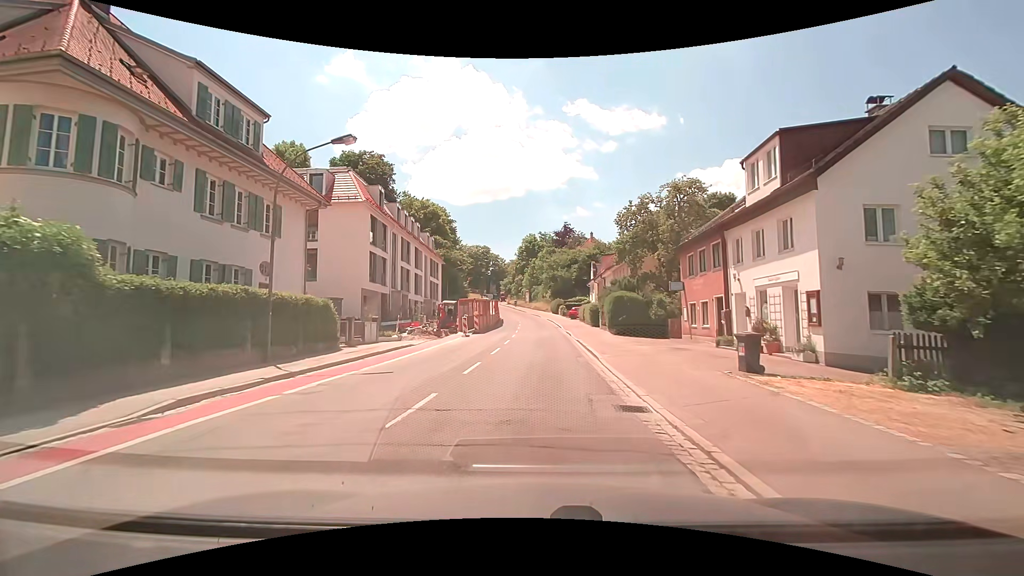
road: secondary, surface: asphalt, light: Day
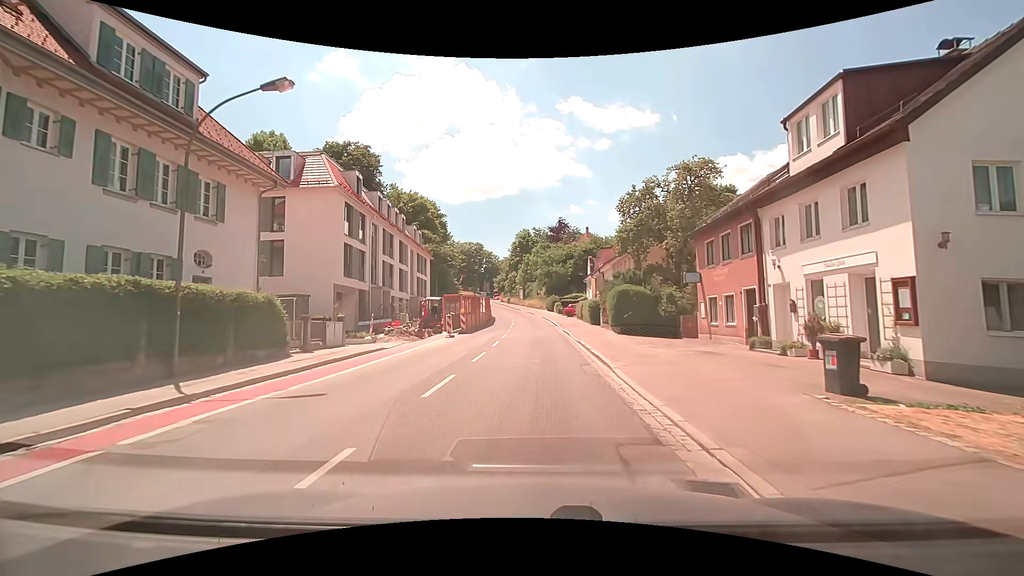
(+0.1, +3.8) m; +1°
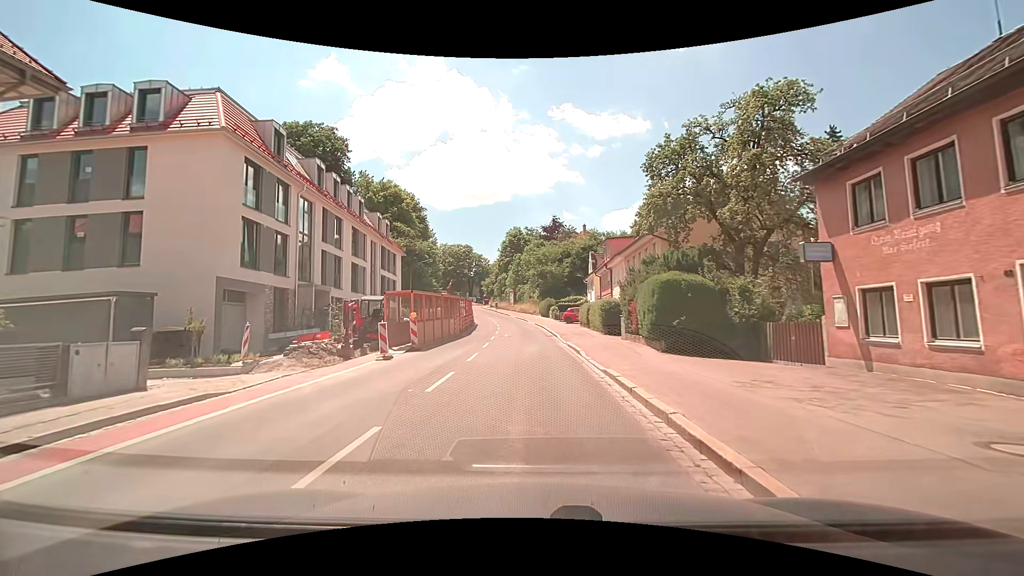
(+0.1, +11.0) m; +1°
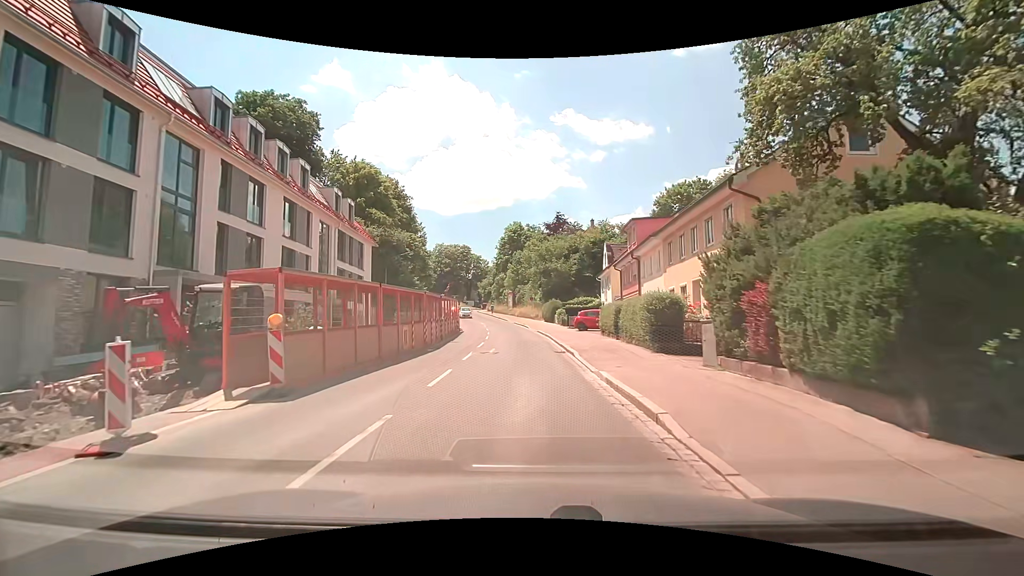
(0.0, +11.2) m; 0°
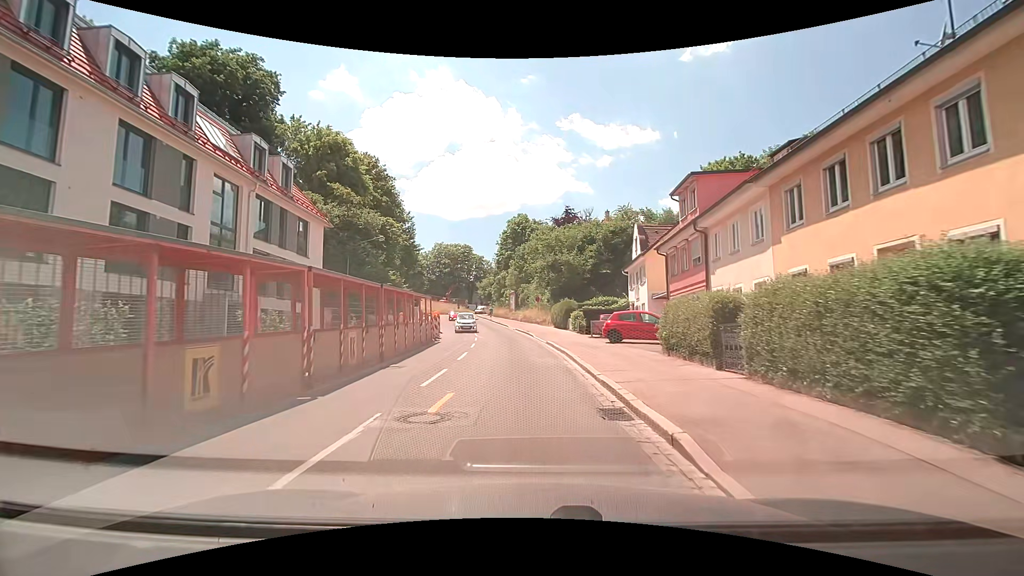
(-0.2, +12.0) m; -1°
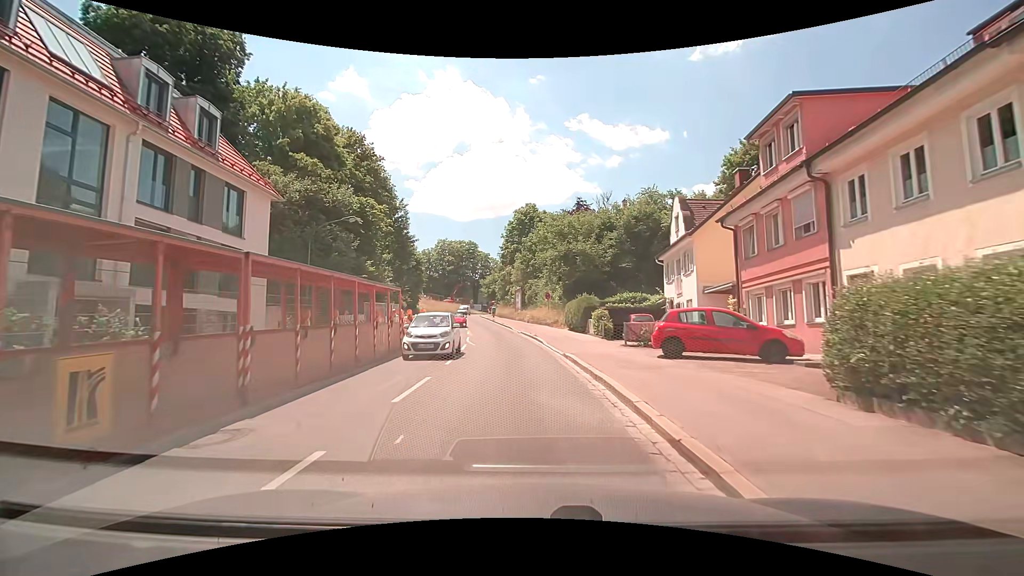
(-0.1, +8.3) m; -2°
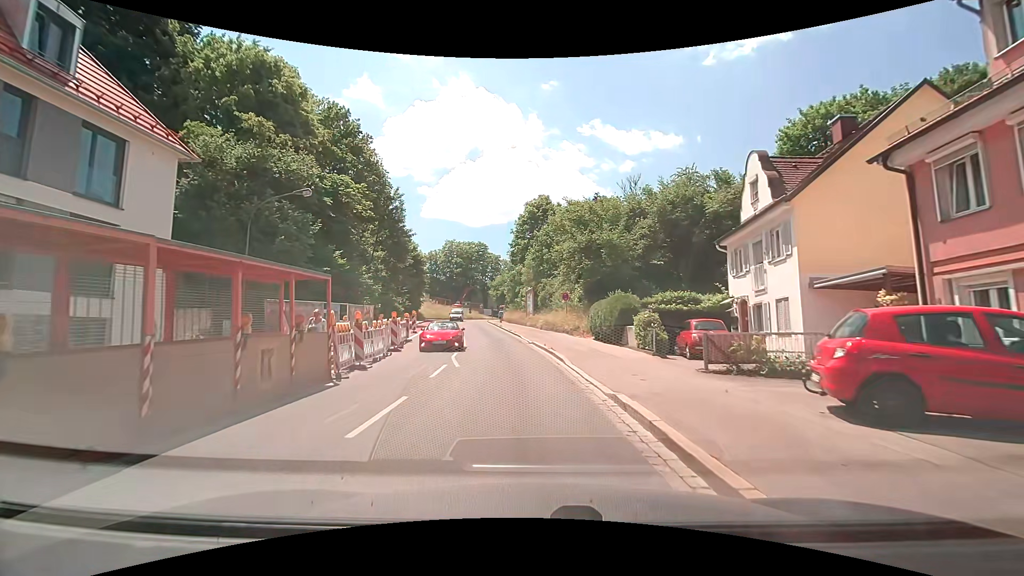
(+0.1, +8.2) m; 0°
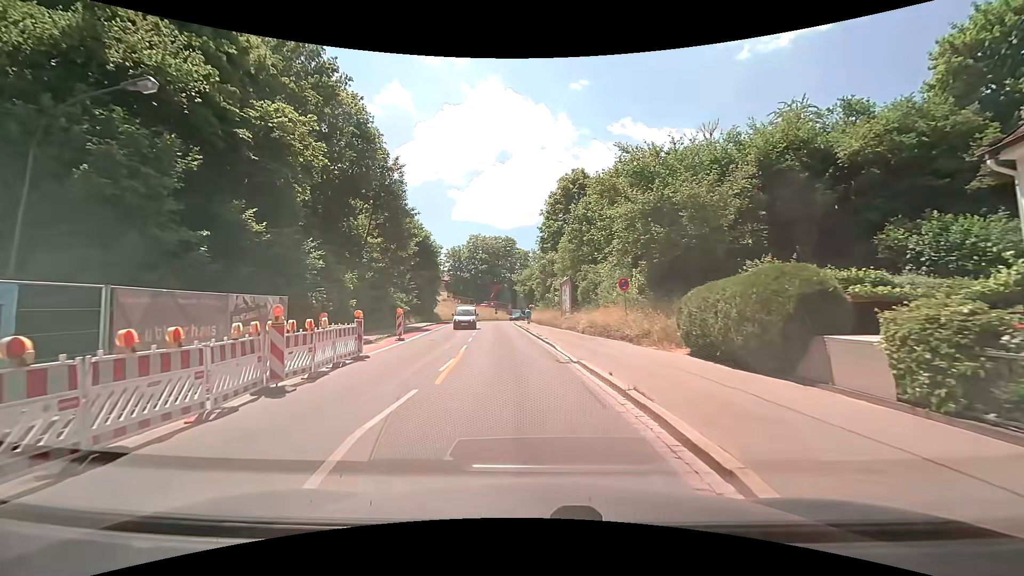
(-0.3, +11.9) m; -4°
(0, +10) (-1, +20) (-2, +30) (-3, +40) (-4, +50) (-4, +60) (-4, +70) (-3, +80) (0, +89) (+3, +99) m
